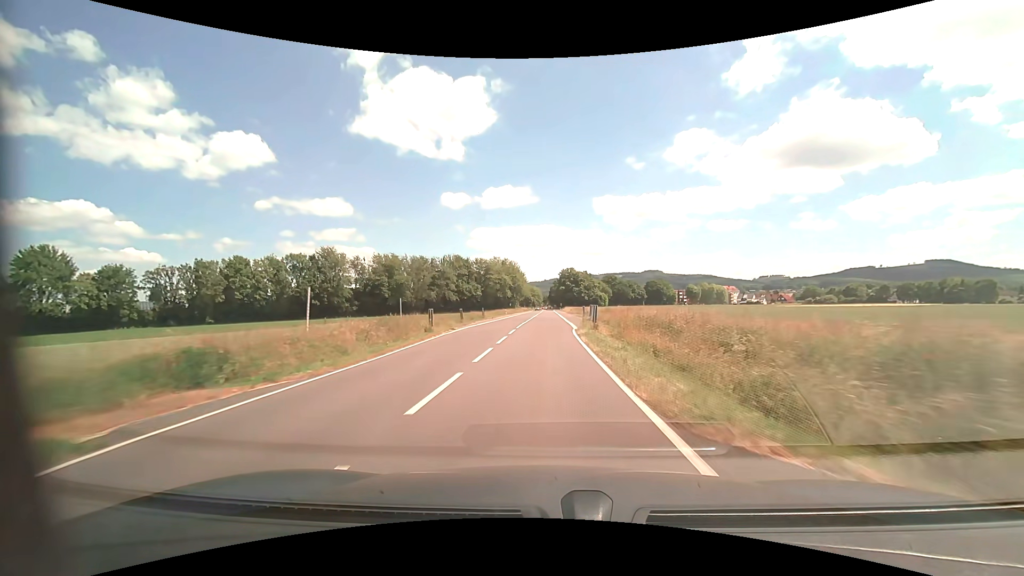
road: tertiary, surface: asphalt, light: Day
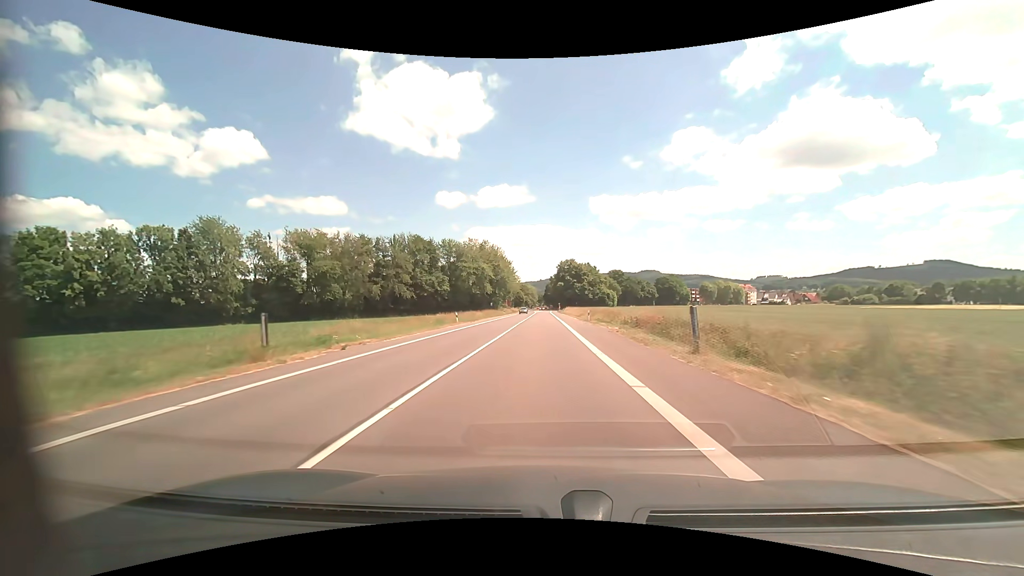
(+0.6, +48.1) m; +1°
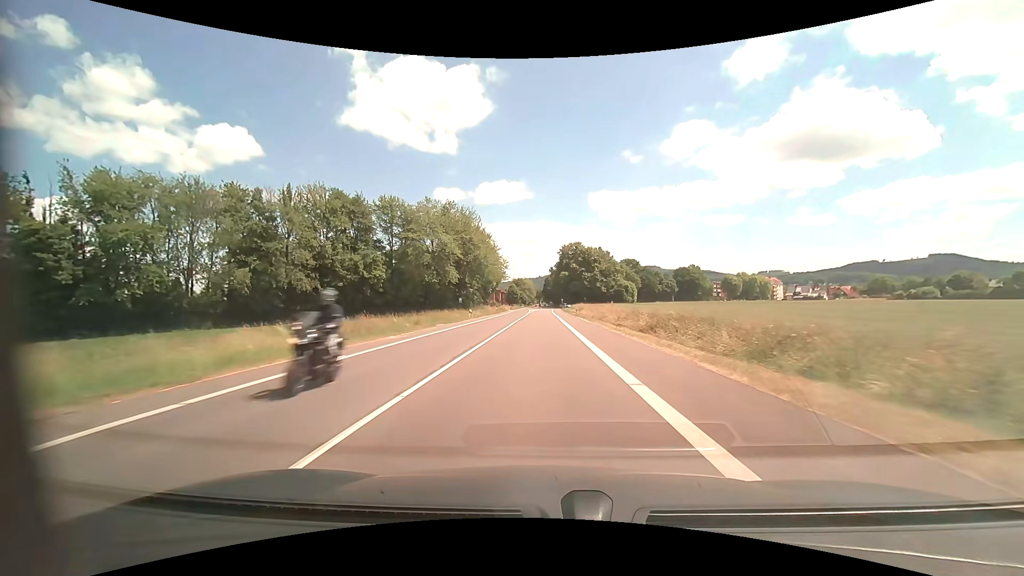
(-0.1, +46.7) m; 0°
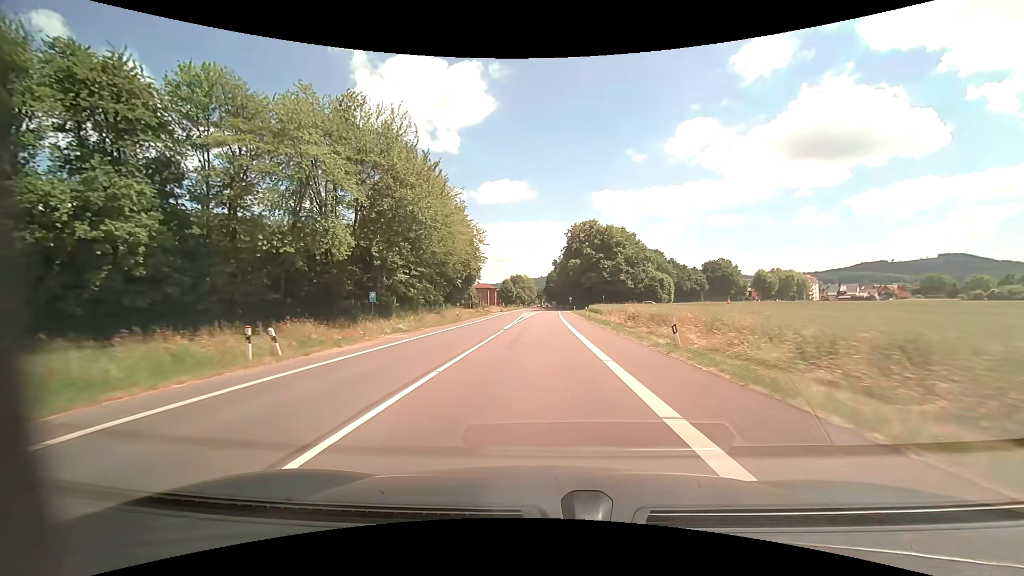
(-0.1, +43.2) m; 0°
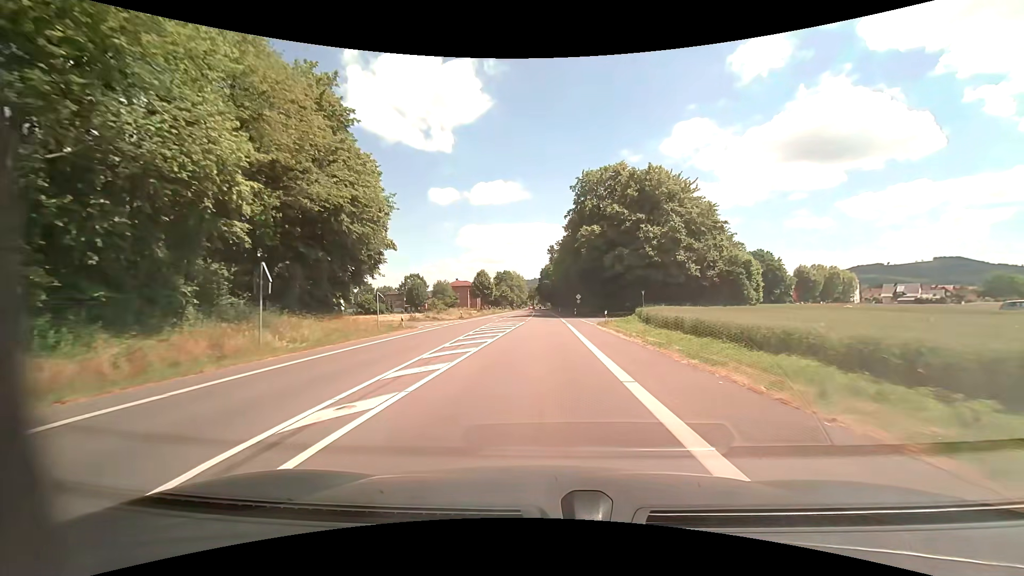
(+0.2, +49.4) m; +1°
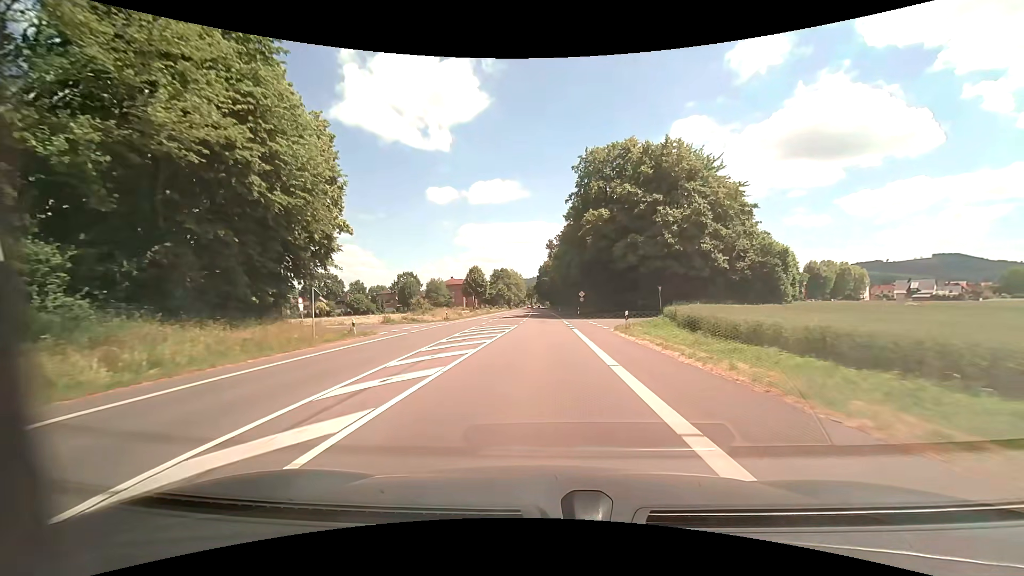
(0.0, +9.5) m; 0°
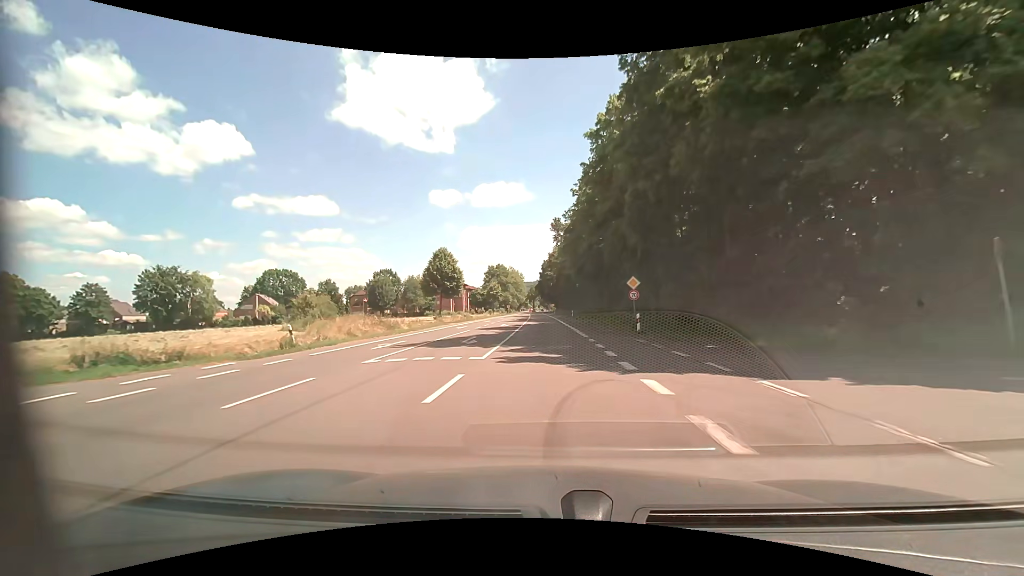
(-0.1, +37.3) m; -1°
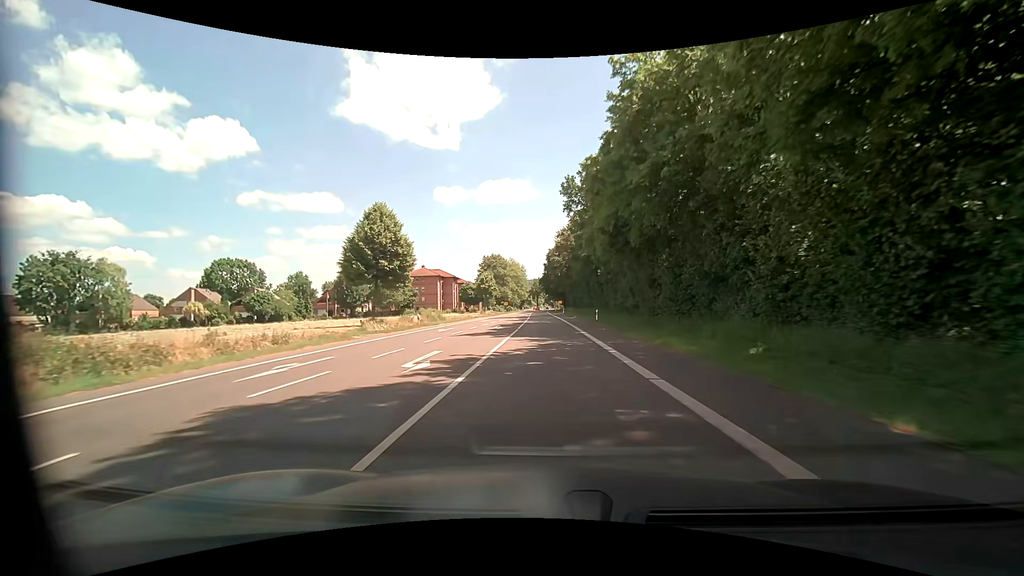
(-0.1, +28.9) m; 0°
(0, +10) (0, +20) (0, +30) (0, +40) (0, +50) (0, +60) (0, +70) (-1, +80) (-1, +90) (-1, +100) m
